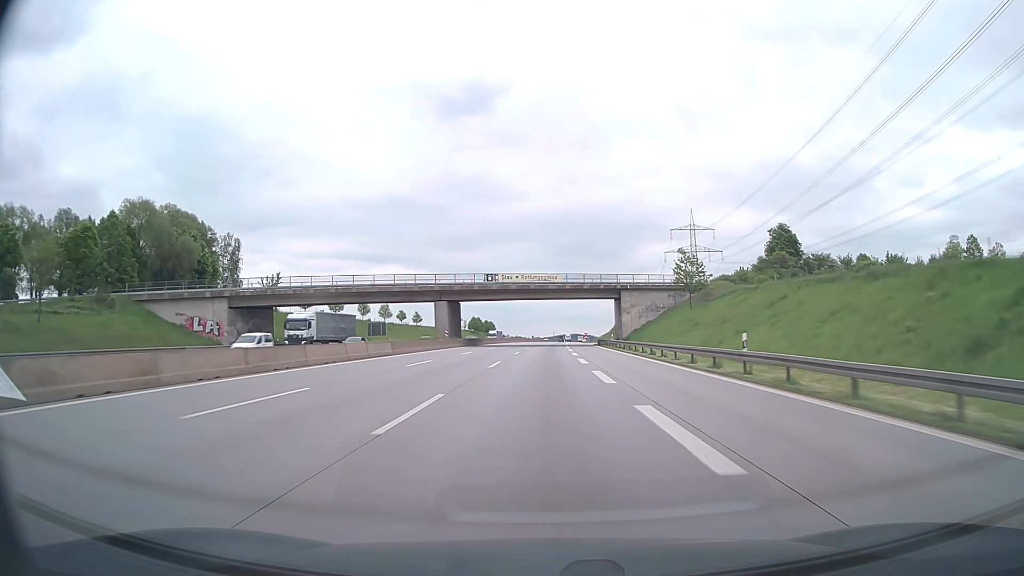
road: motorway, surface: asphalt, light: Day
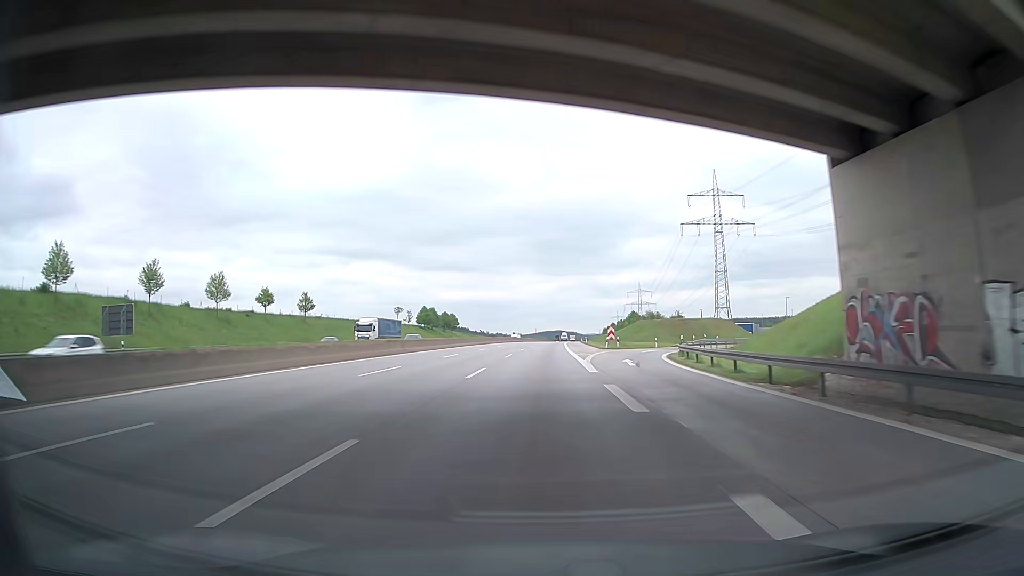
(+1.1, +78.9) m; +2°
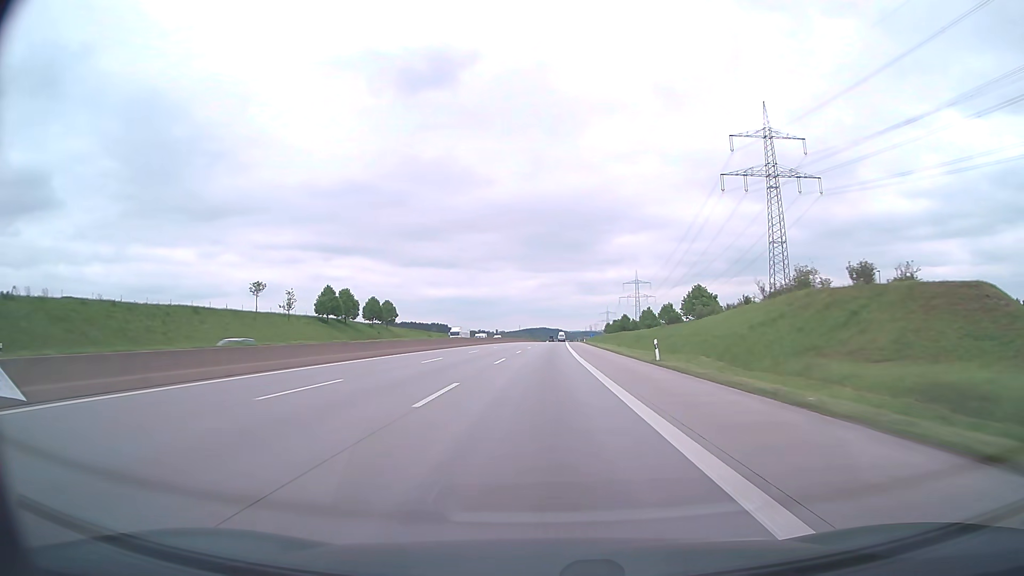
(+0.9, +79.3) m; +1°
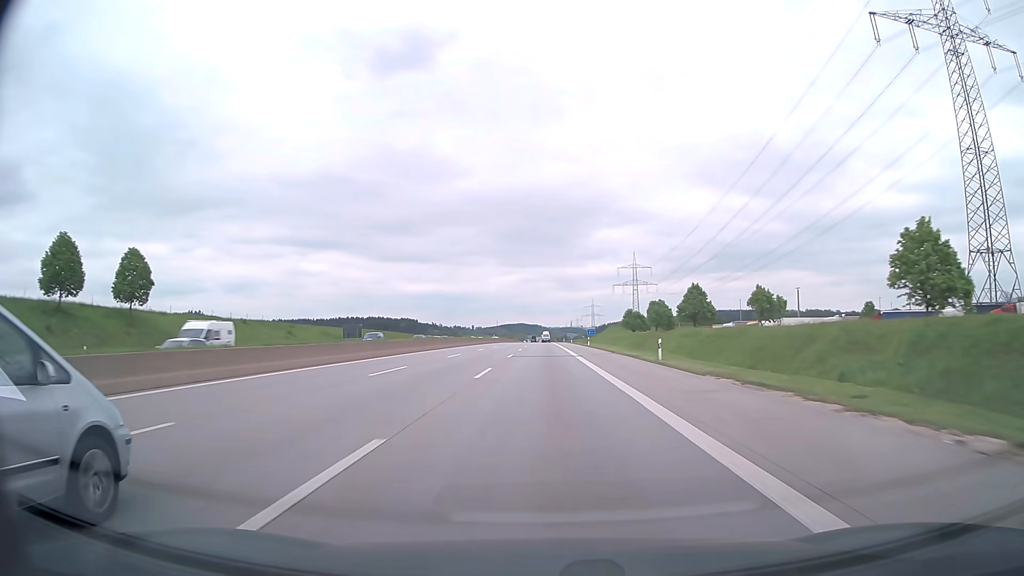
(+1.5, +99.7) m; +2°
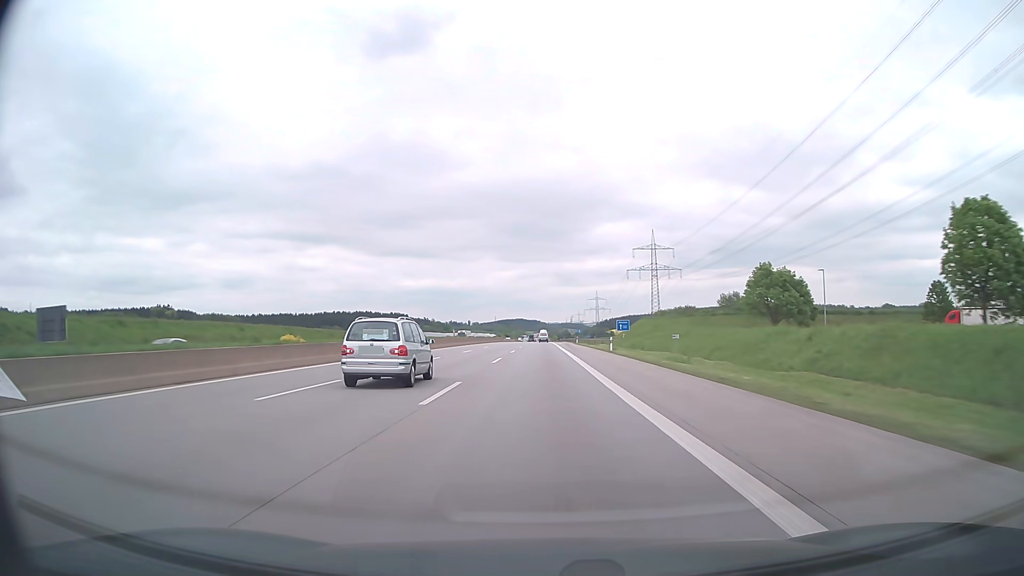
(+0.3, +79.8) m; 0°
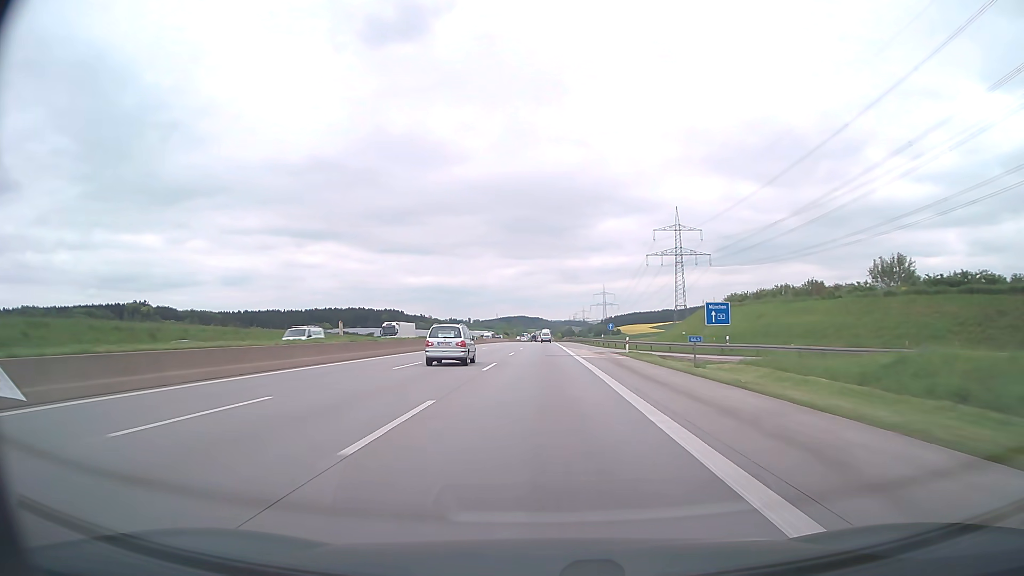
(-0.1, +59.8) m; 0°
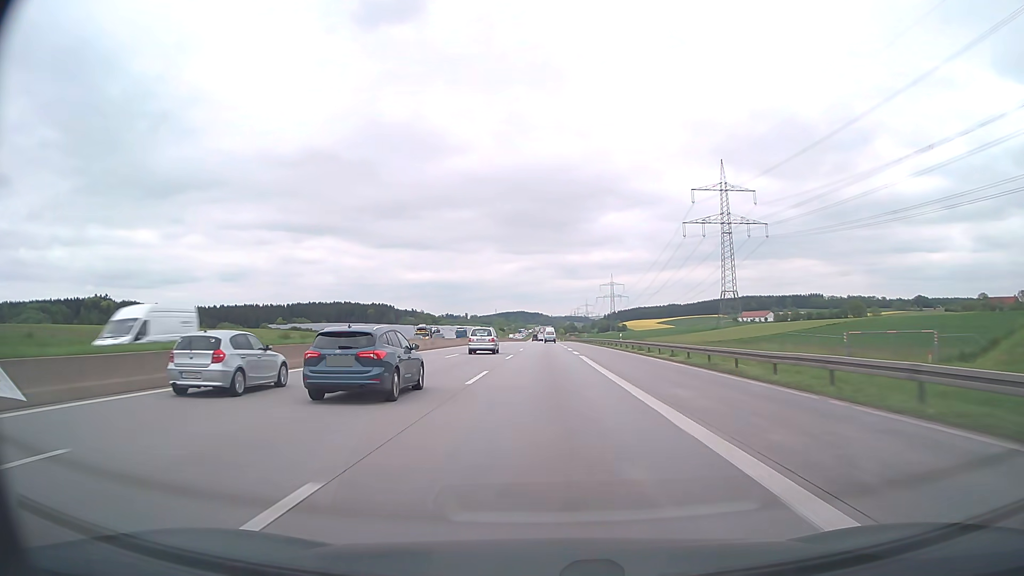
(0.0, +79.2) m; 0°
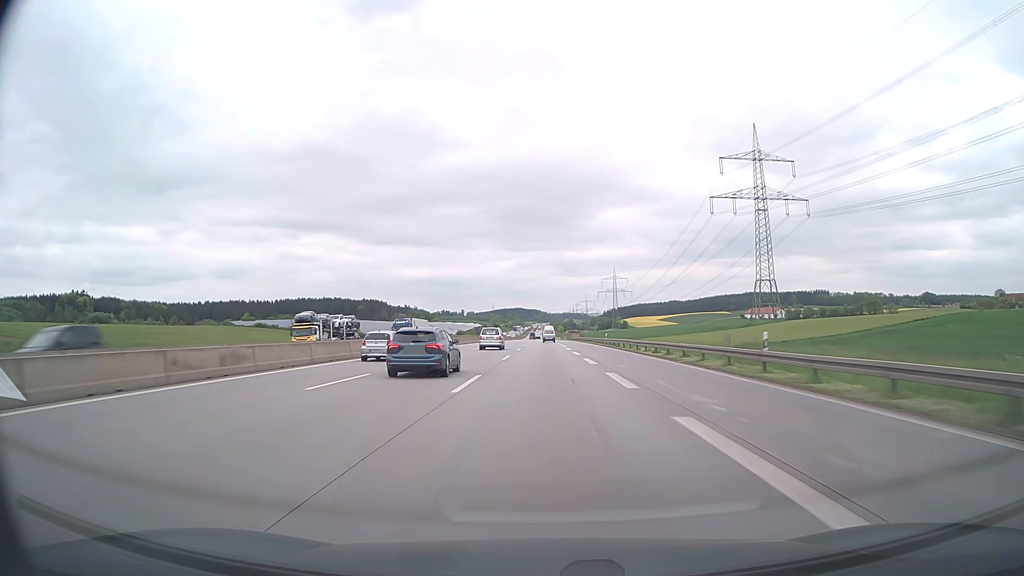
(0.0, +39.0) m; 0°
(0, +10) (0, +20) (0, +30) (0, +40) (0, +50) (0, +60) (0, +70) (0, +80) (0, +90) (0, +100) m
